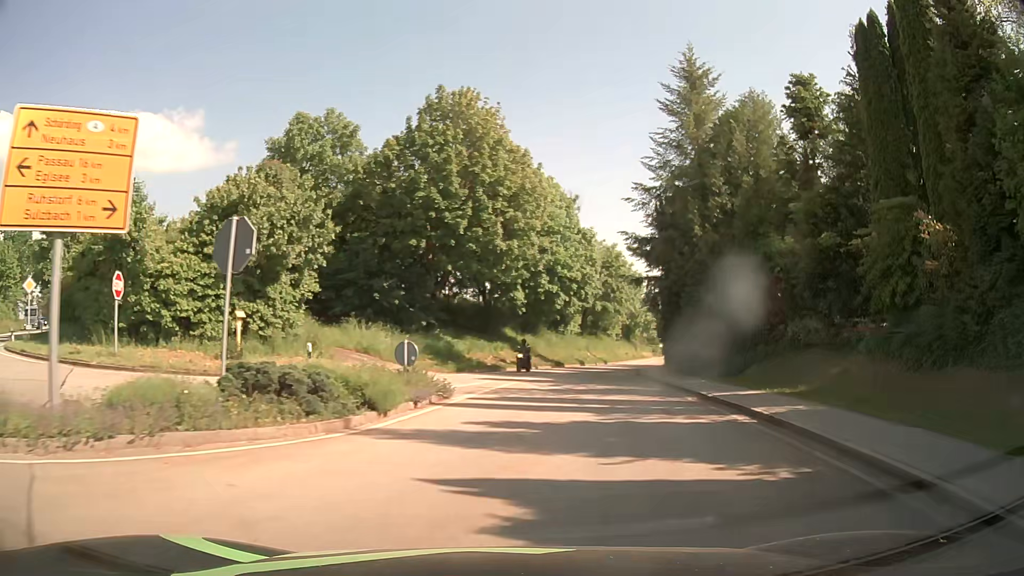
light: Day
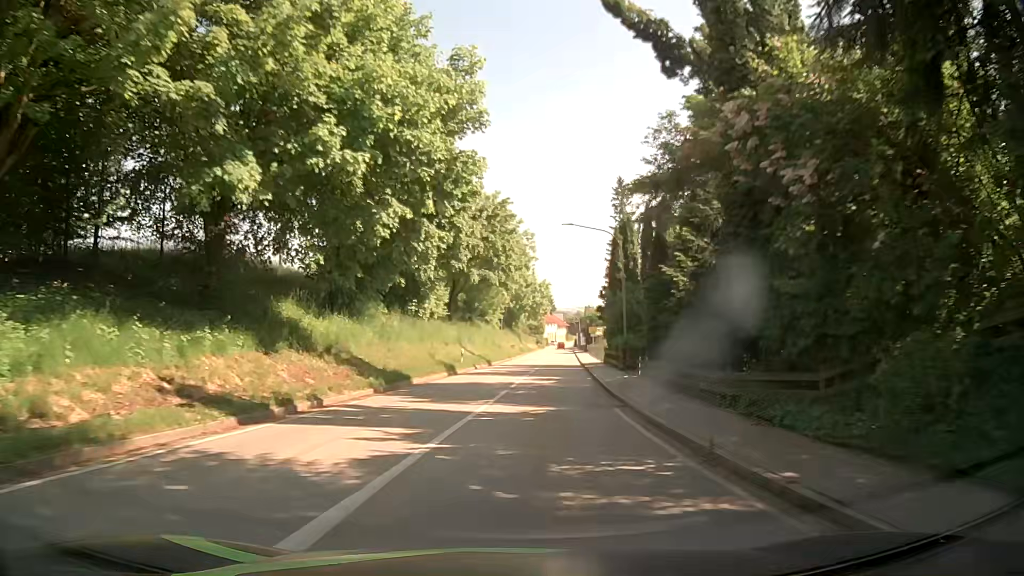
(+3.6, +29.2) m; +12°
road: tertiary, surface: asphalt
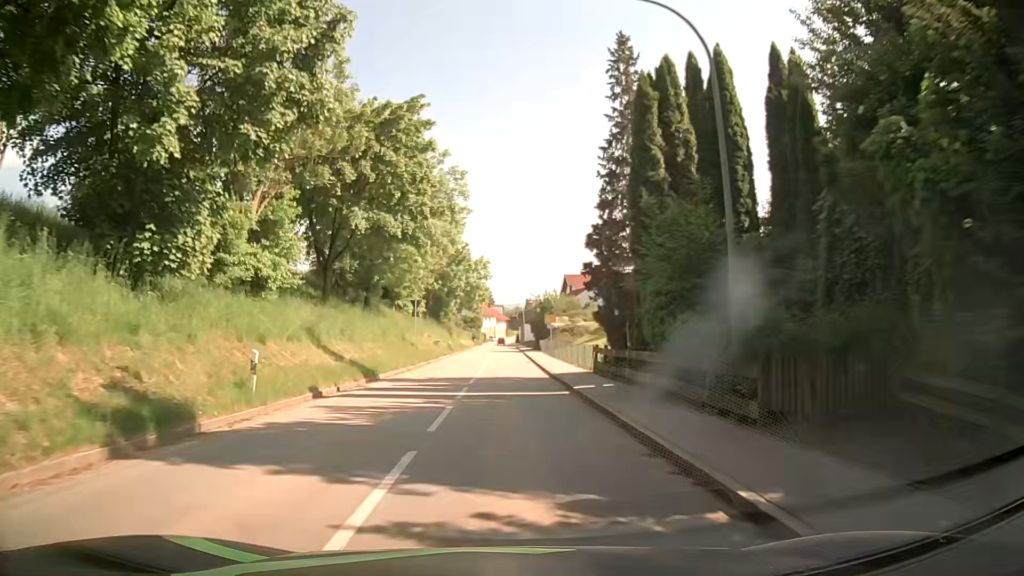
(+1.4, +23.7) m; +6°
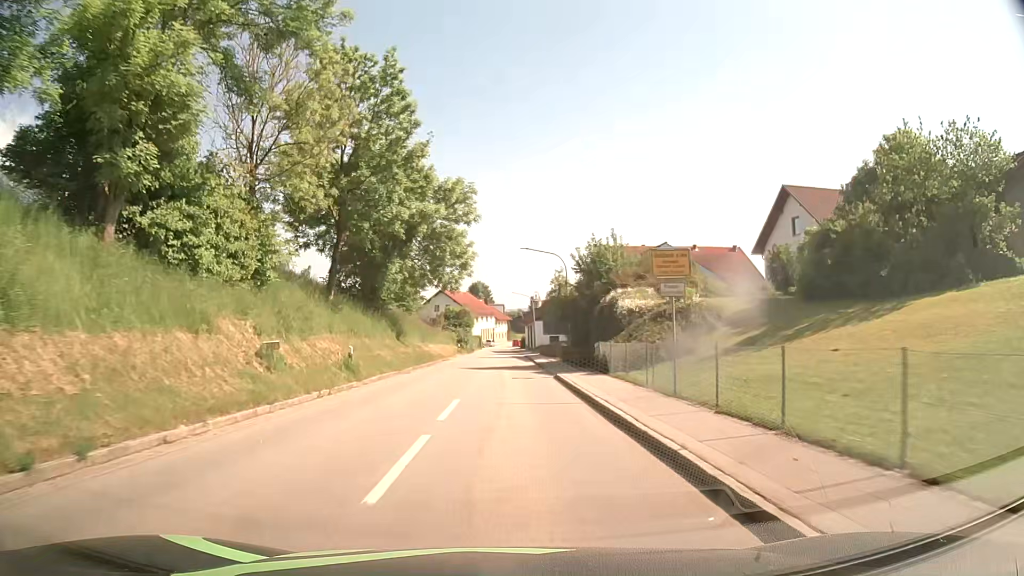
(0.0, +40.9) m; 0°
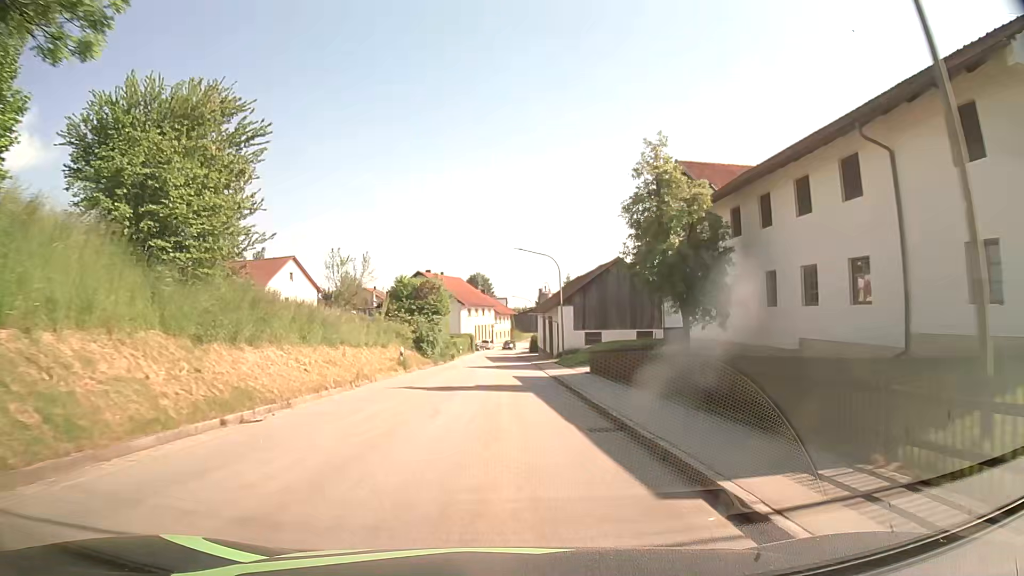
(+0.2, +40.1) m; +1°
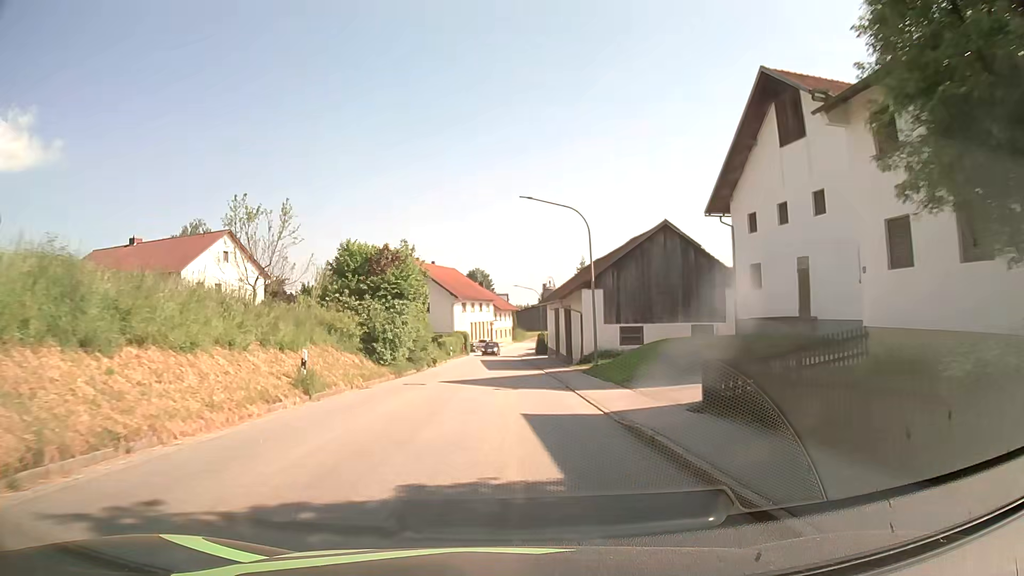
(-0.3, +15.9) m; -1°
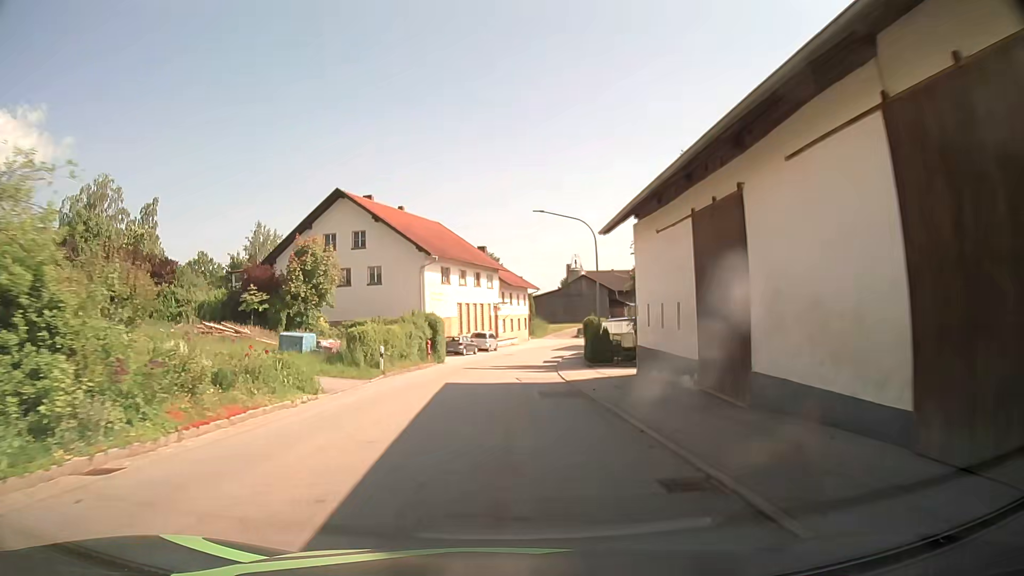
(-0.1, +39.8) m; -1°
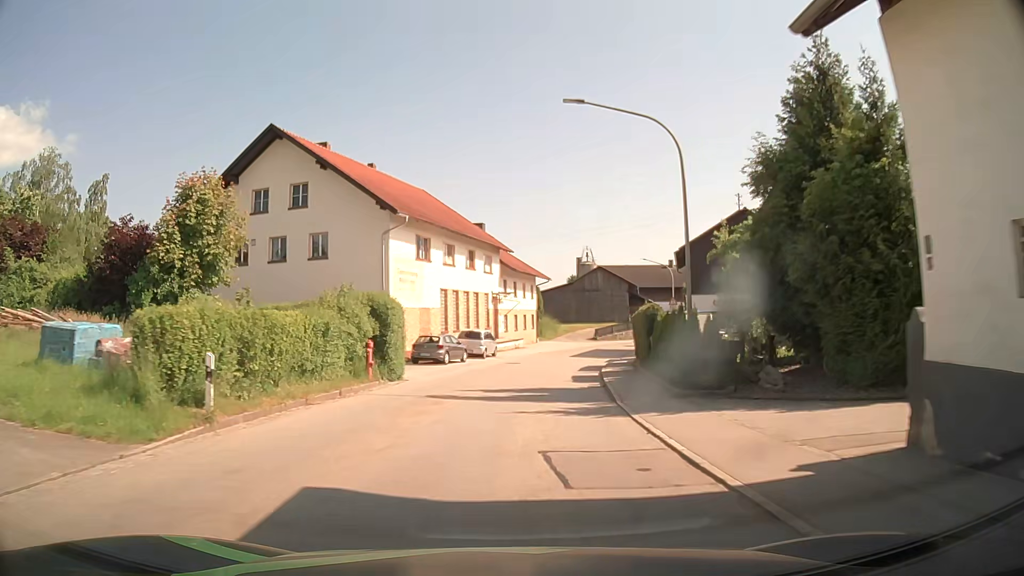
(-0.1, +15.9) m; 0°
(0, +10) (+1, +20) (+2, +30) (+4, +40) (+6, +49) (+10, +59) (+14, +68) (+20, +76) (+27, +83) (+34, +90) m
